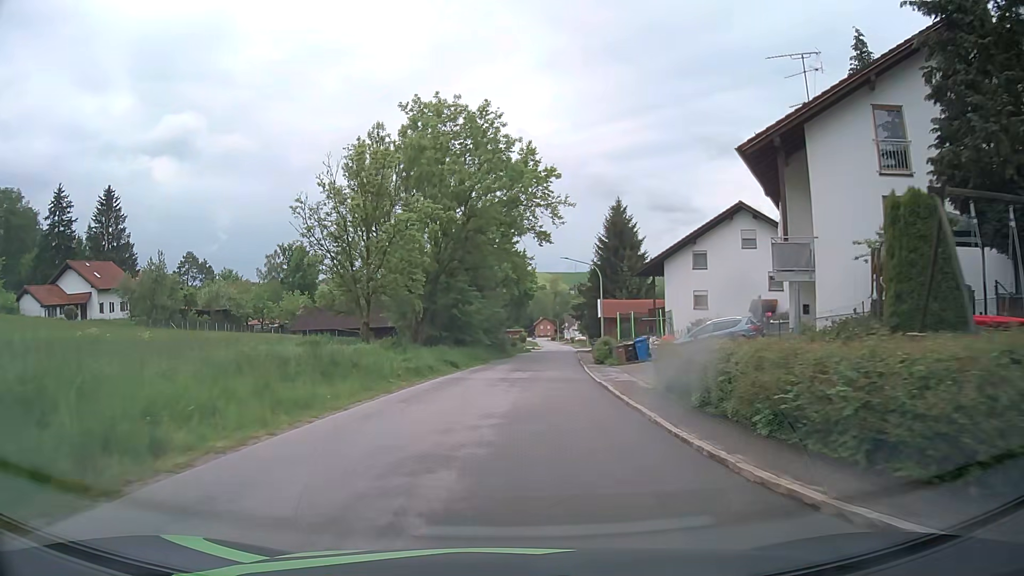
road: tertiary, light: Day
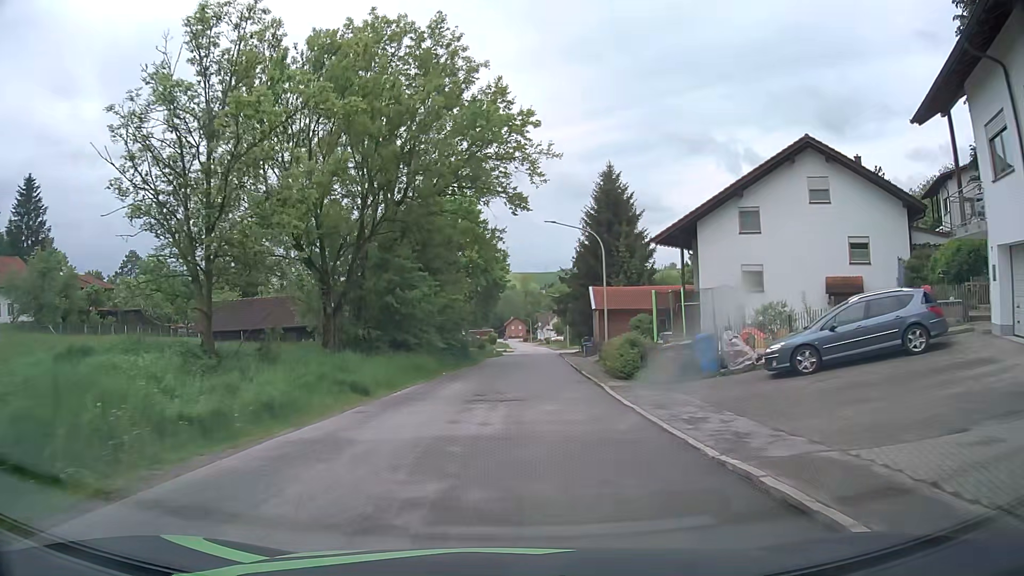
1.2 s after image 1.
(+0.3, +15.3) m; +2°
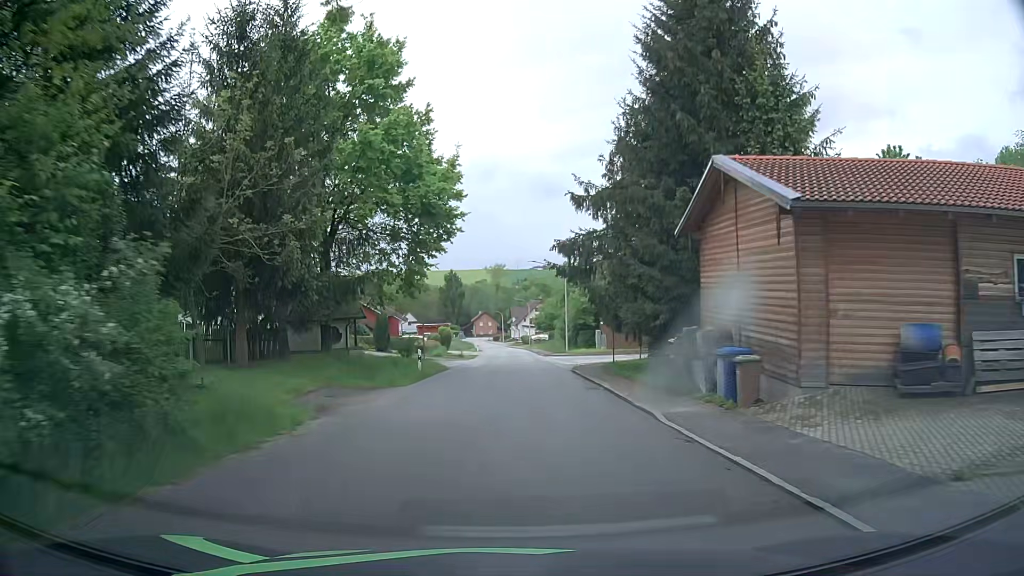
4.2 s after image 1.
(+1.4, +36.6) m; +4°
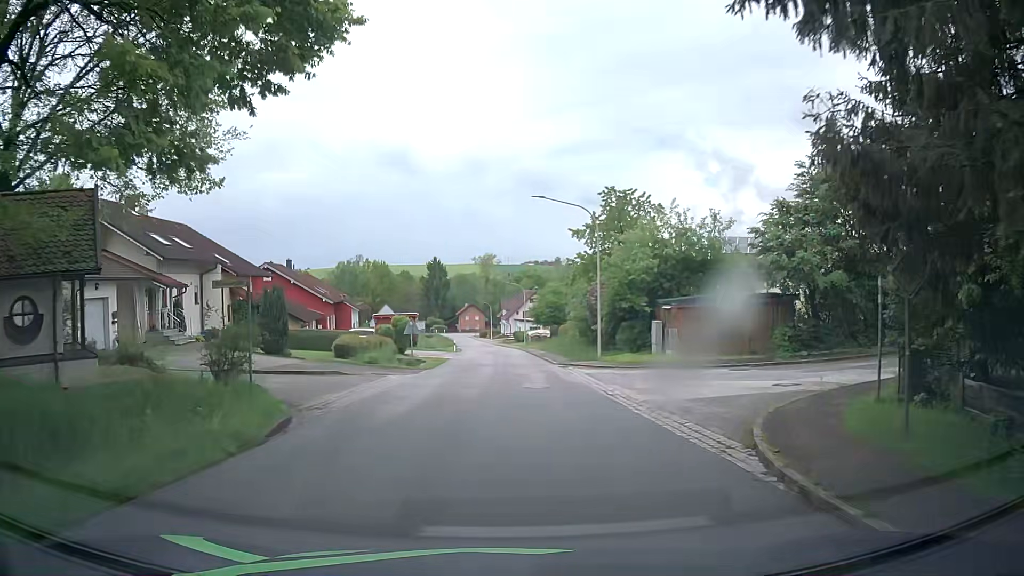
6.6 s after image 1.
(0.0, +23.4) m; +1°
